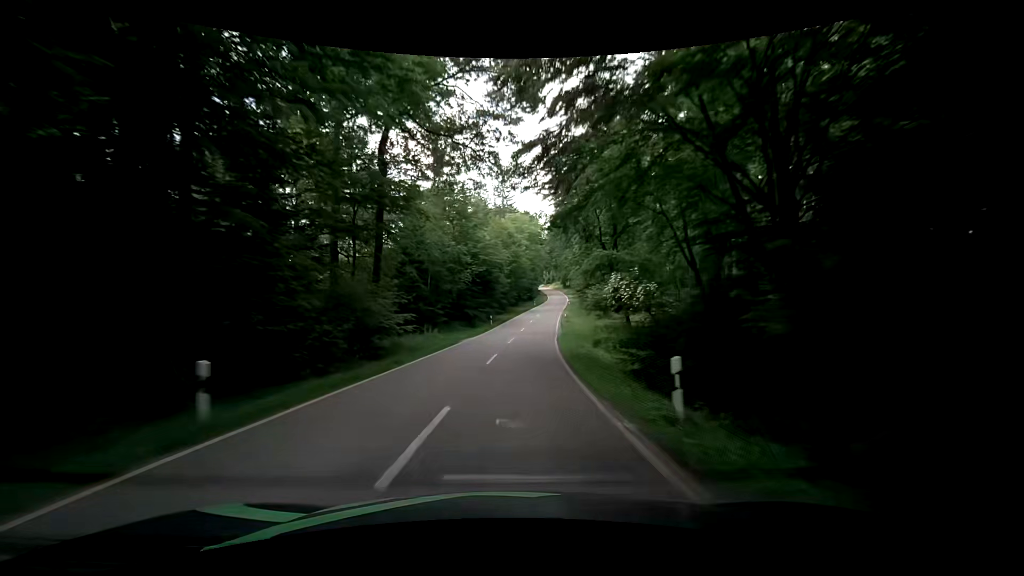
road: tertiary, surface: asphalt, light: Day
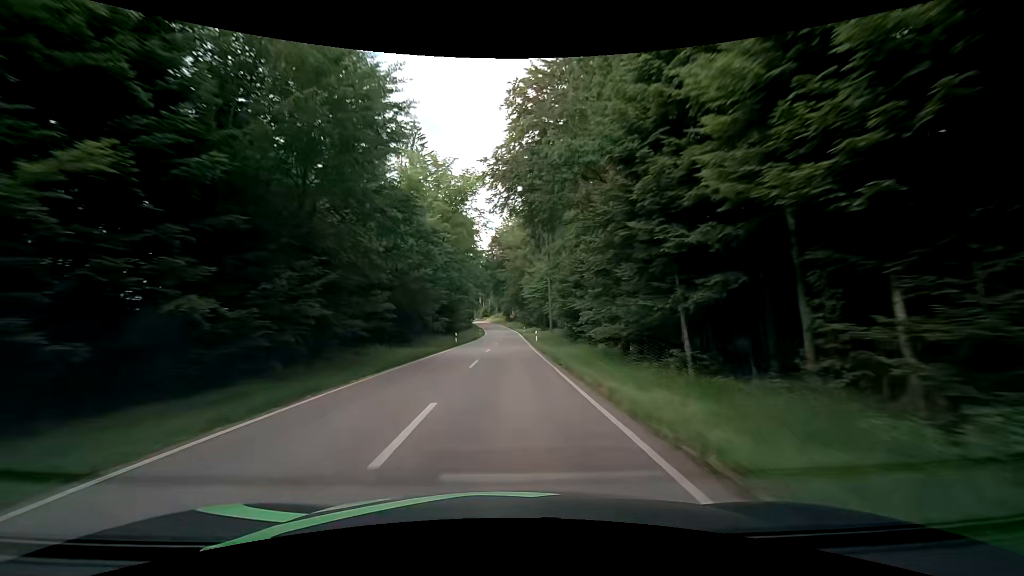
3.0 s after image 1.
(+4.1, +59.2) m; +8°
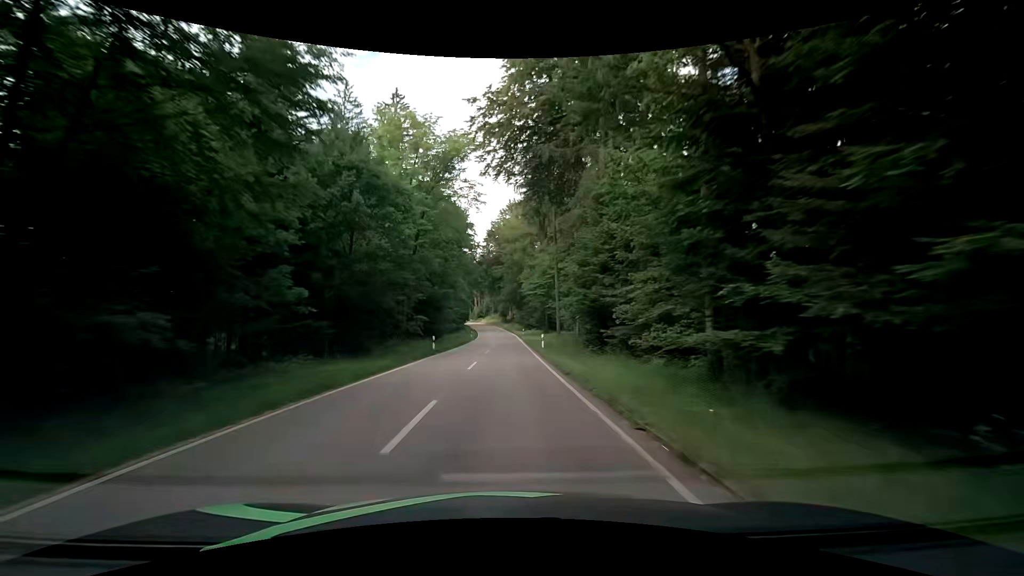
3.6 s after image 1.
(0.0, +11.5) m; 0°
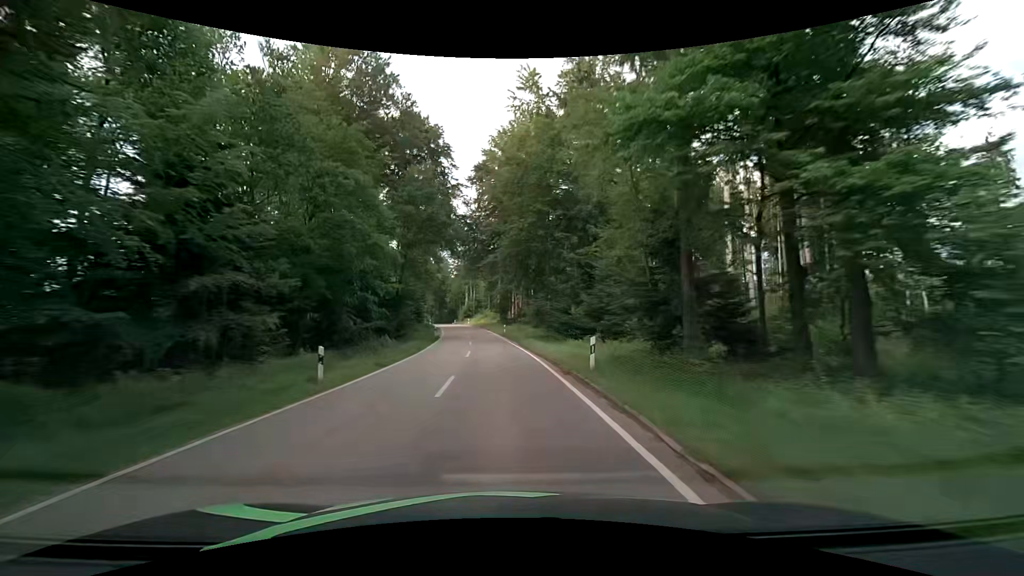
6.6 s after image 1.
(-0.2, +56.2) m; 0°
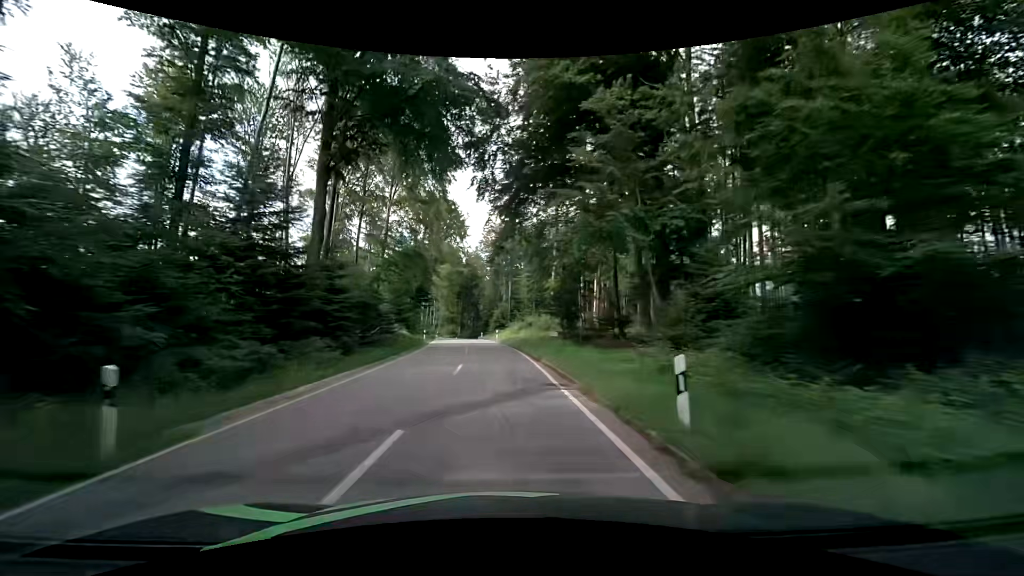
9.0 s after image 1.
(-1.6, +43.5) m; -5°
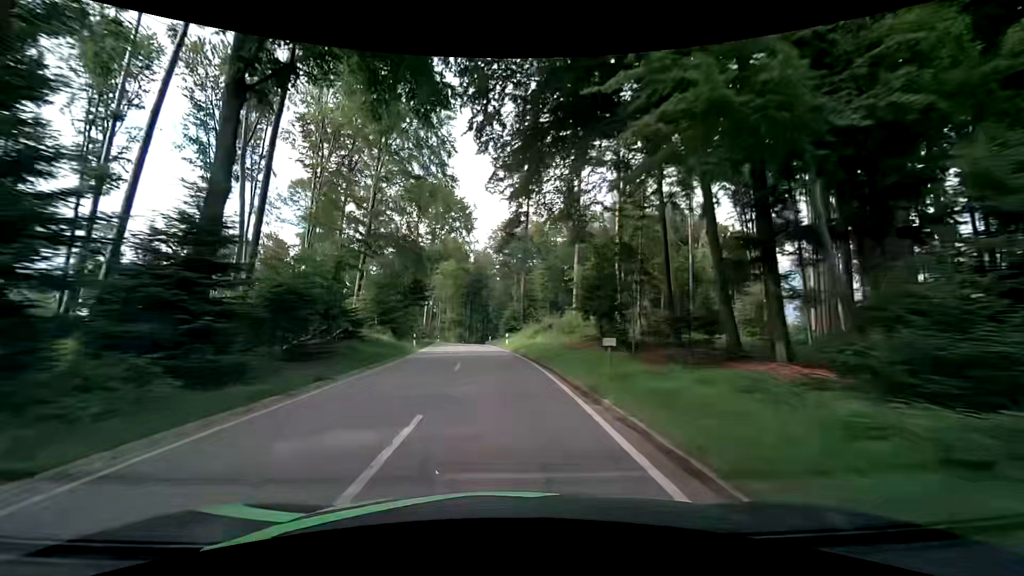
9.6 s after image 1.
(-0.2, +10.7) m; -1°
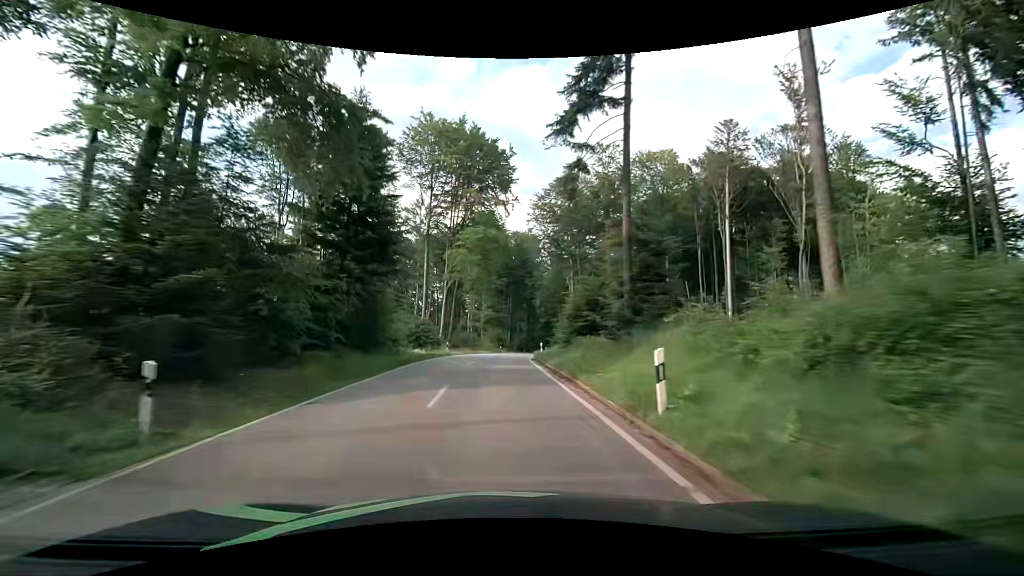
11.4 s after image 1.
(-1.6, +31.6) m; -6°
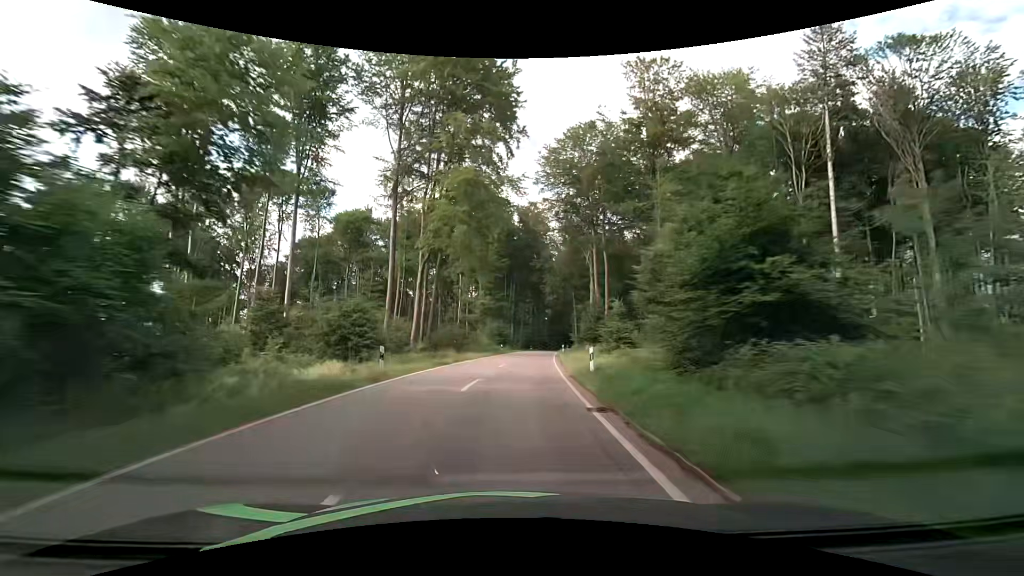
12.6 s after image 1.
(-0.1, +20.8) m; 0°
(0, +10) (+1, +20) (+1, +30) (+2, +40) (+3, +50) (+4, +60) (+5, +70) (+6, +80) (+8, +90) (+9, +99) m
